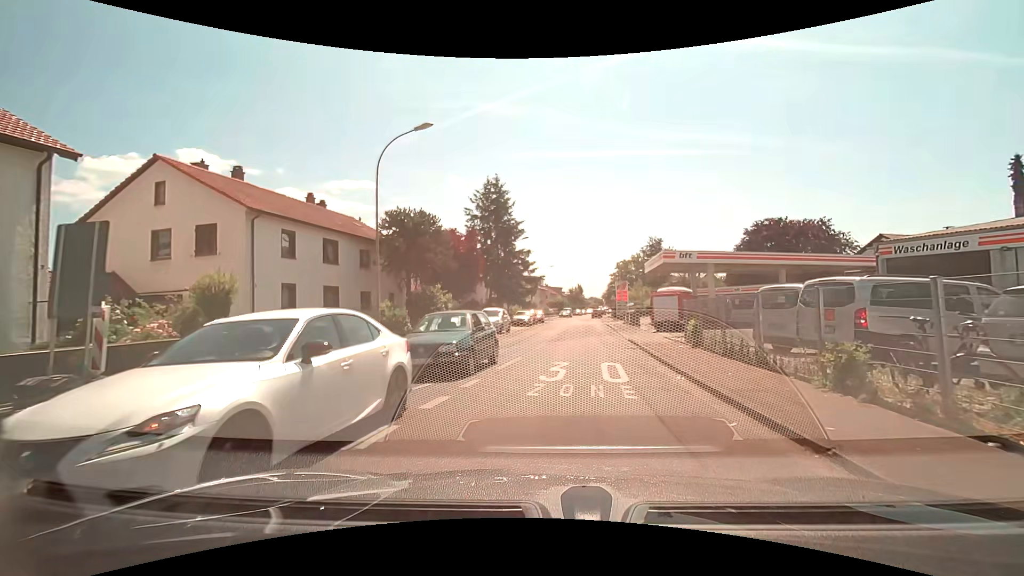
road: residential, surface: asphalt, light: Day
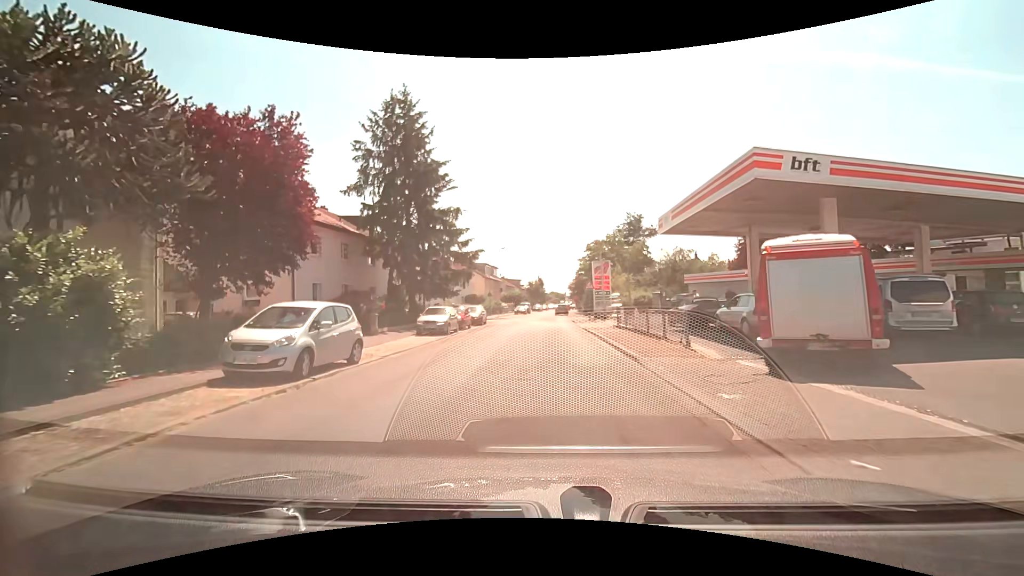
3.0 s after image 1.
(+1.7, +20.9) m; +5°
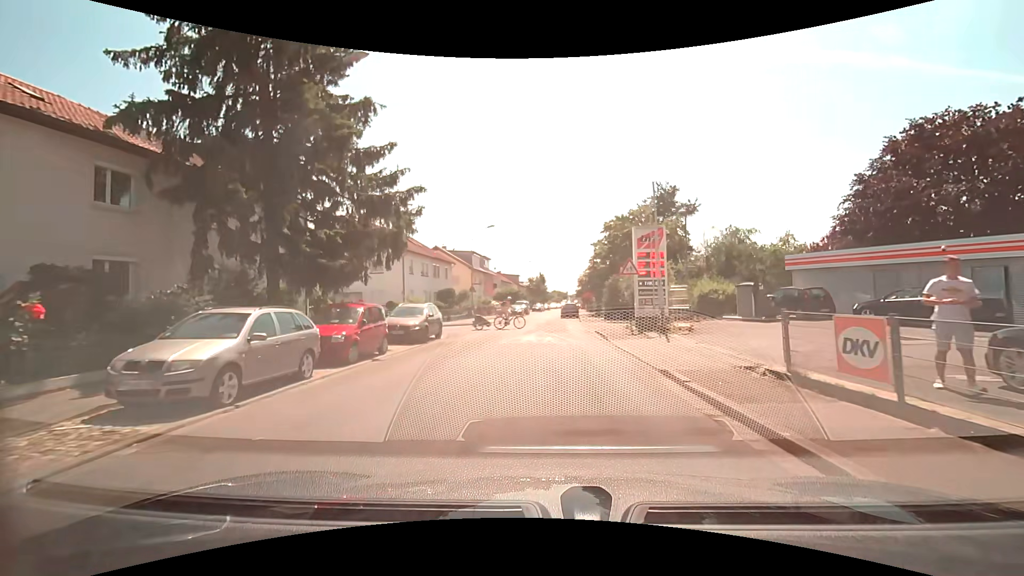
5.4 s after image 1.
(-0.1, +17.7) m; 0°
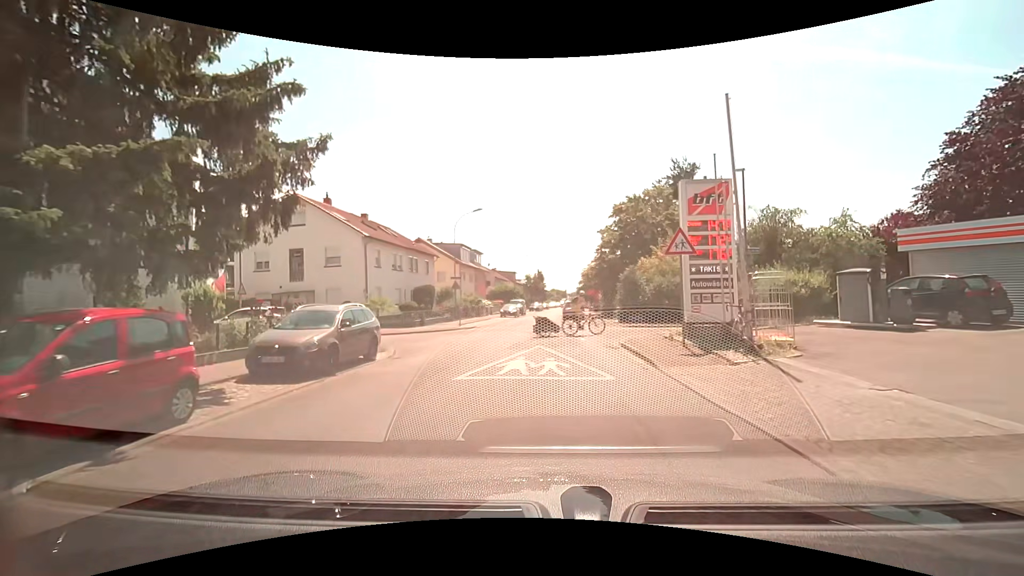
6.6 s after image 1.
(+0.1, +8.2) m; +1°
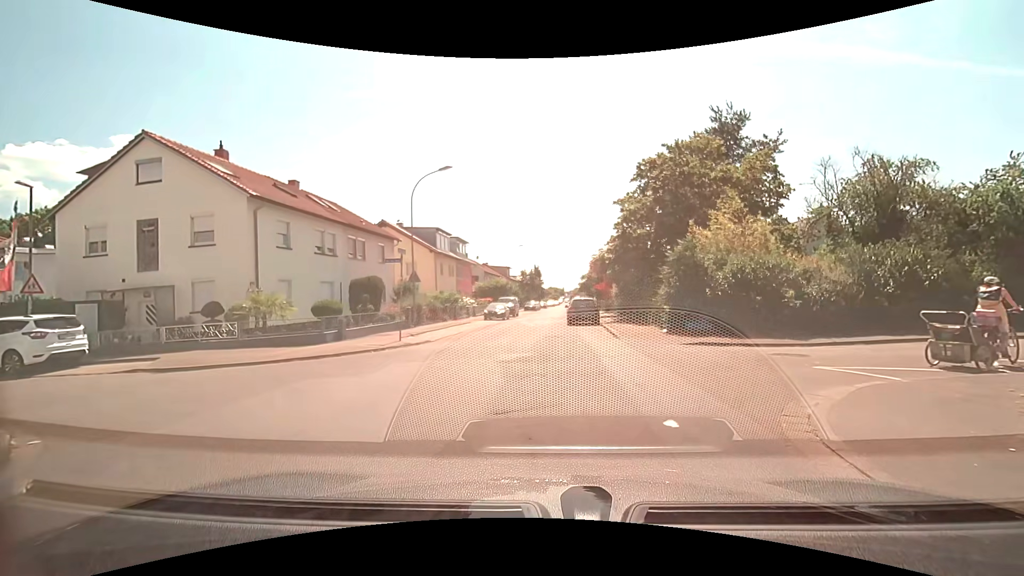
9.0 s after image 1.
(0.0, +12.0) m; 0°
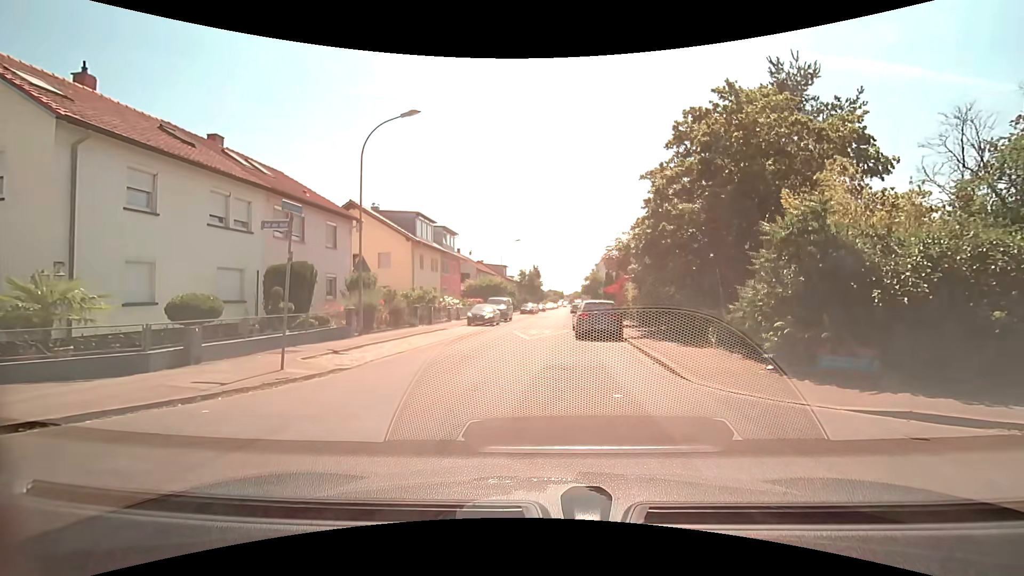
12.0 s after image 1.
(0.0, +8.3) m; +1°
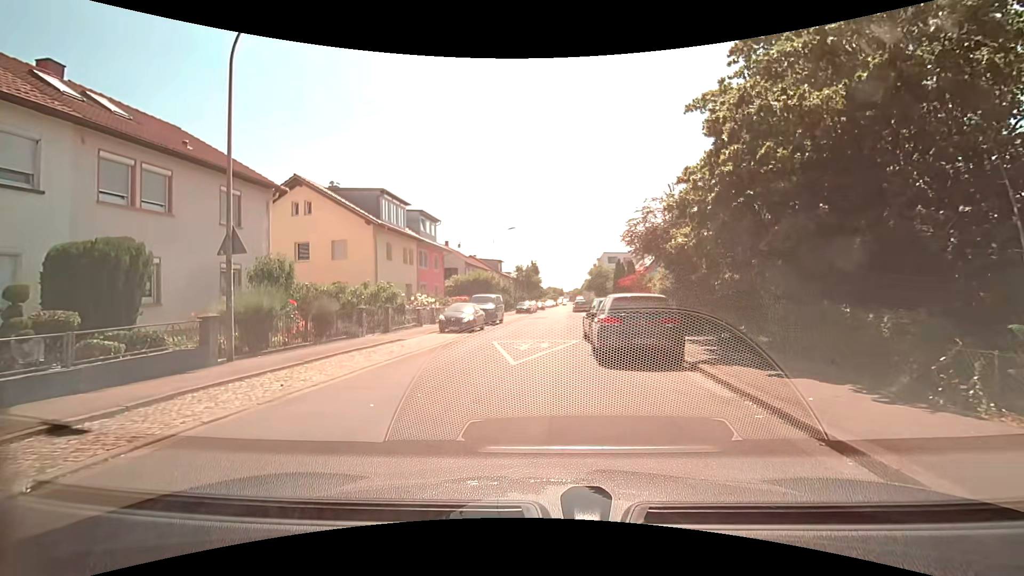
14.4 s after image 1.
(0.0, +8.3) m; 0°
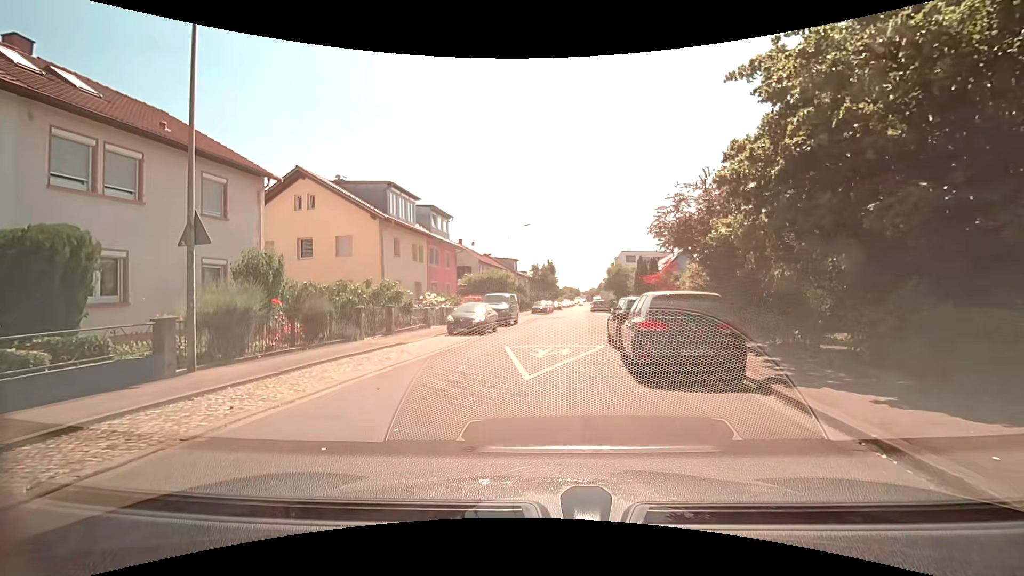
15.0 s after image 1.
(-0.1, +2.1) m; -2°
